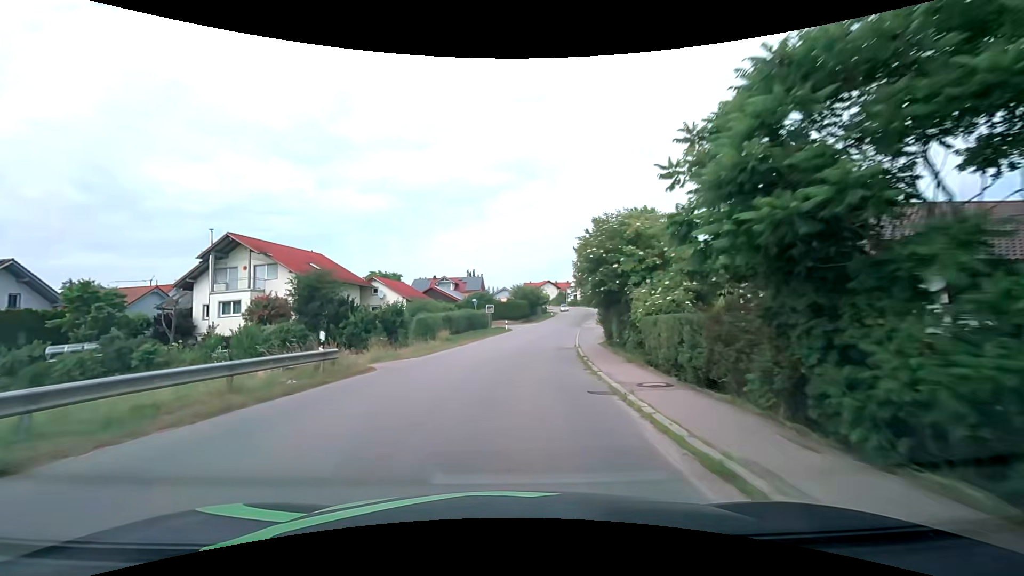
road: tertiary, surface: asphalt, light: Day
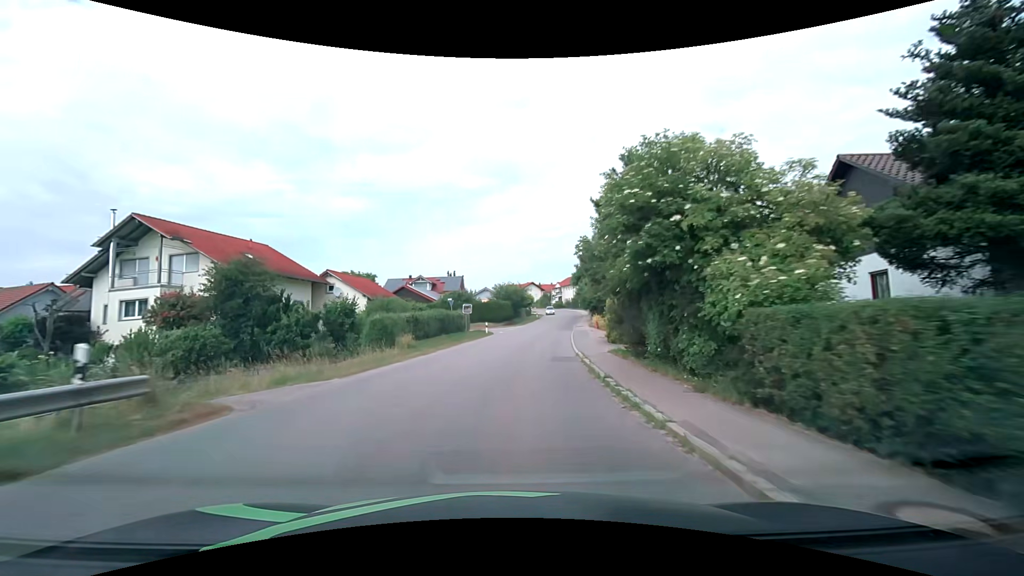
(+0.1, +7.4) m; +2°
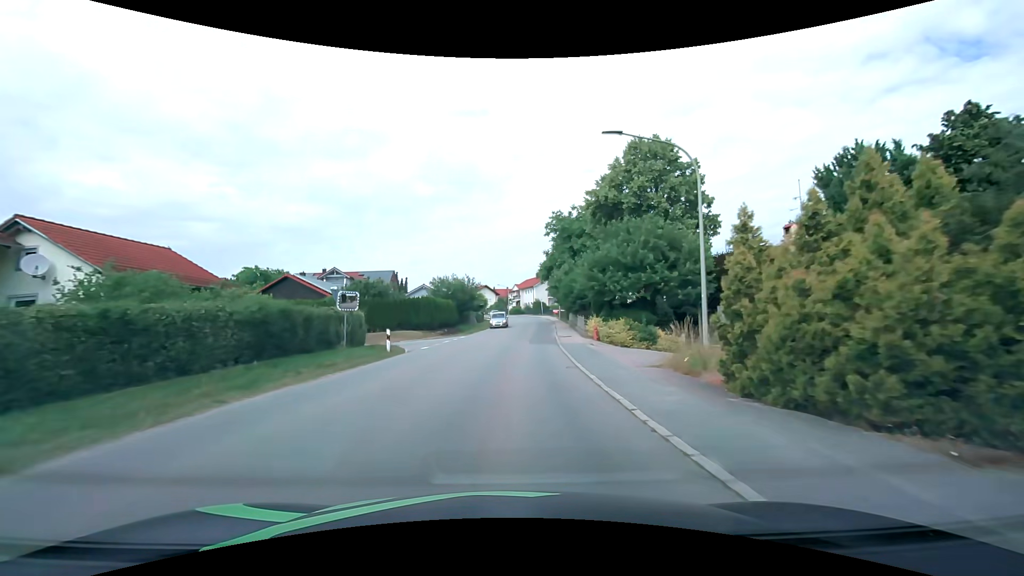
(+1.0, +22.2) m; +5°
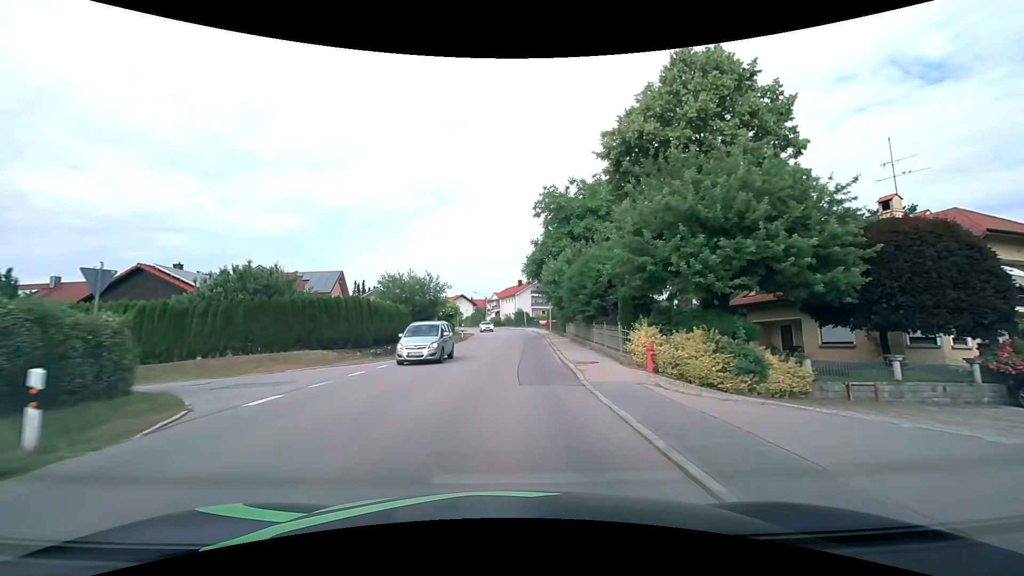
(+0.3, +14.7) m; +2°
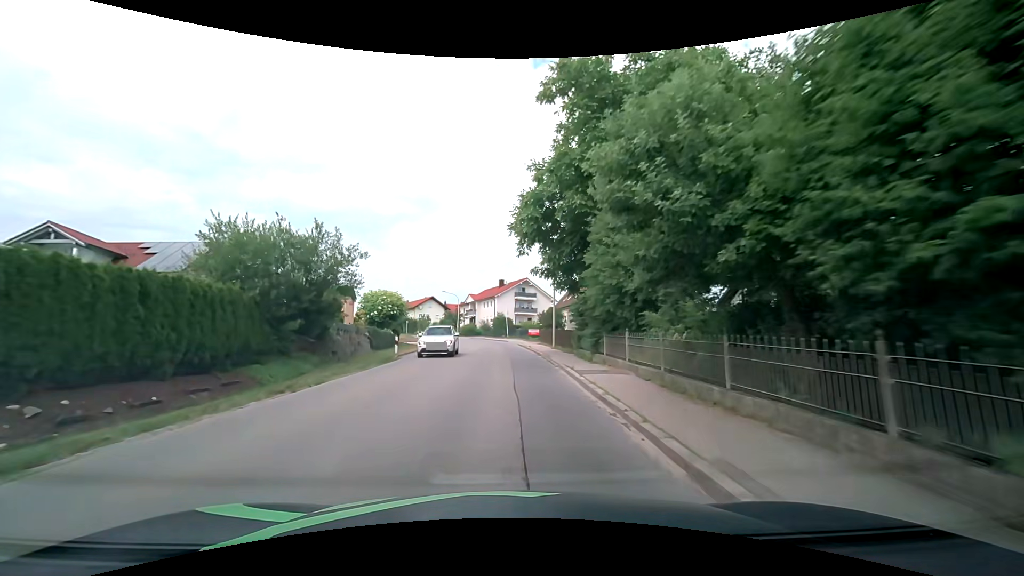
(+0.5, +21.9) m; +2°
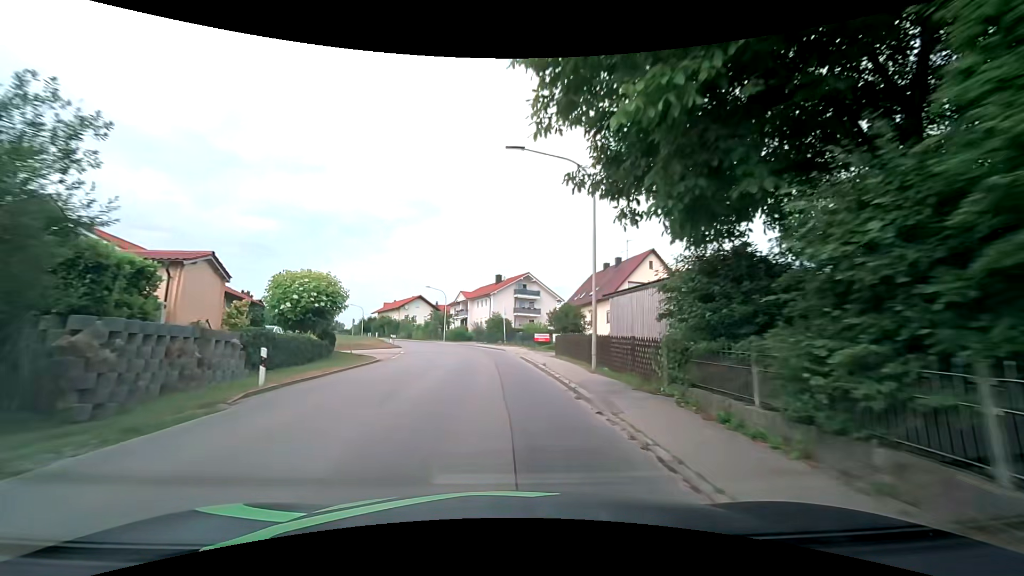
(+0.2, +14.6) m; +1°
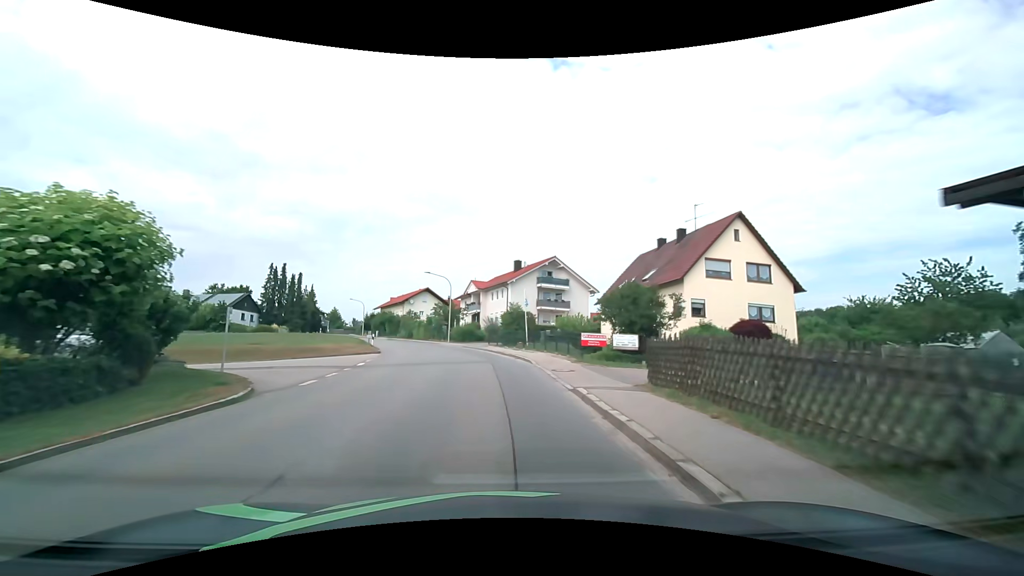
(-0.3, +14.8) m; -3°
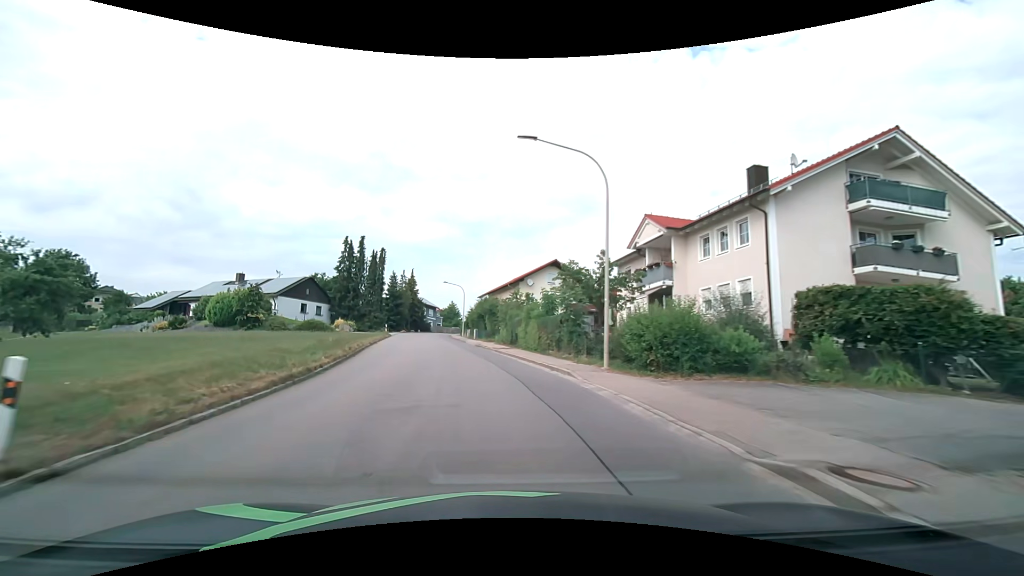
(-3.8, +37.2) m; -15°
(0, +10) (-2, +20) (-3, +30) (-5, +40) (-7, +49) (-8, +59) (-10, +69) (-11, +79) (-11, +89) (-10, +99) m
